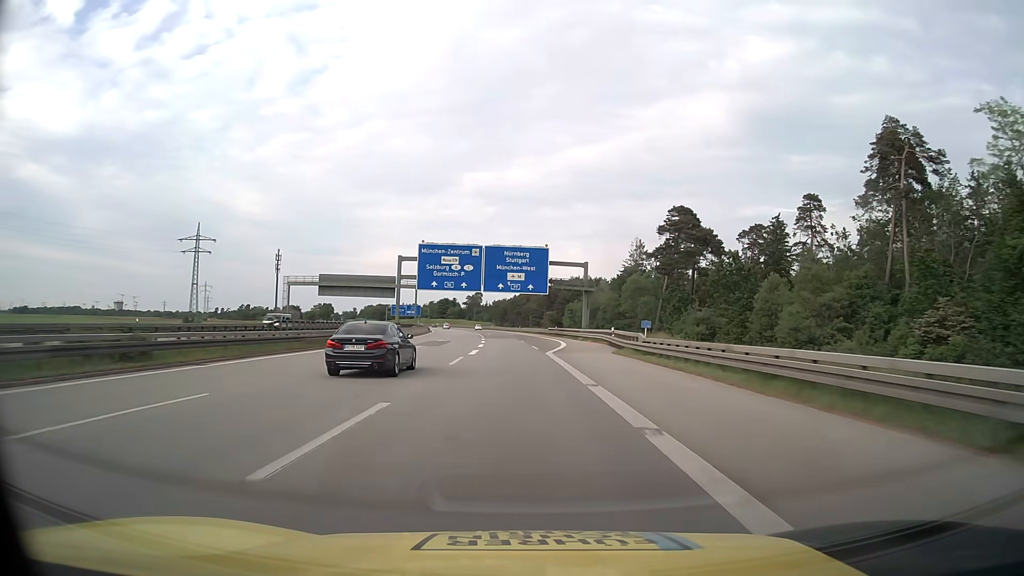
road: motorway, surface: asphalt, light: Day
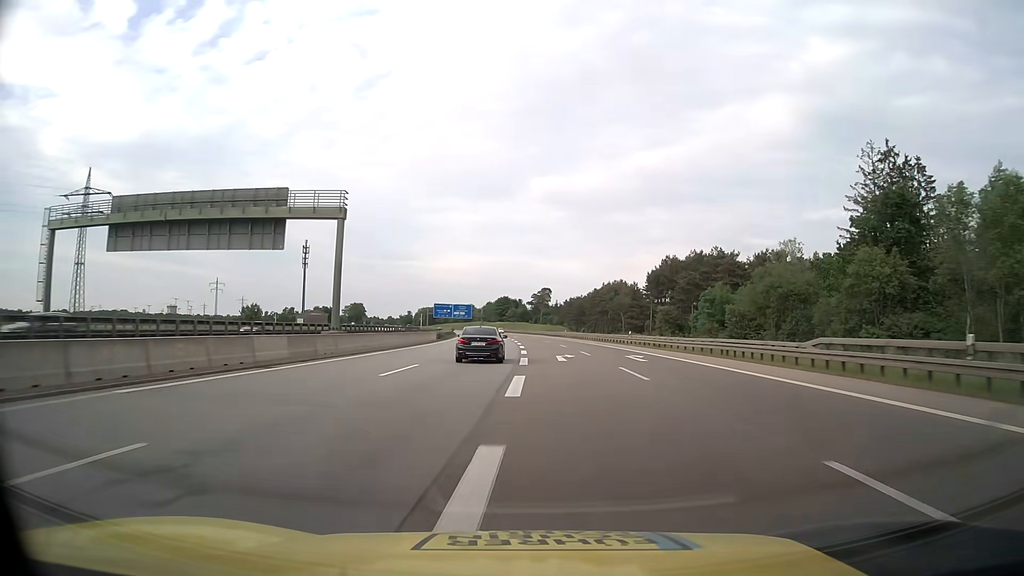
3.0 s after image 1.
(-4.4, +78.8) m; -6°
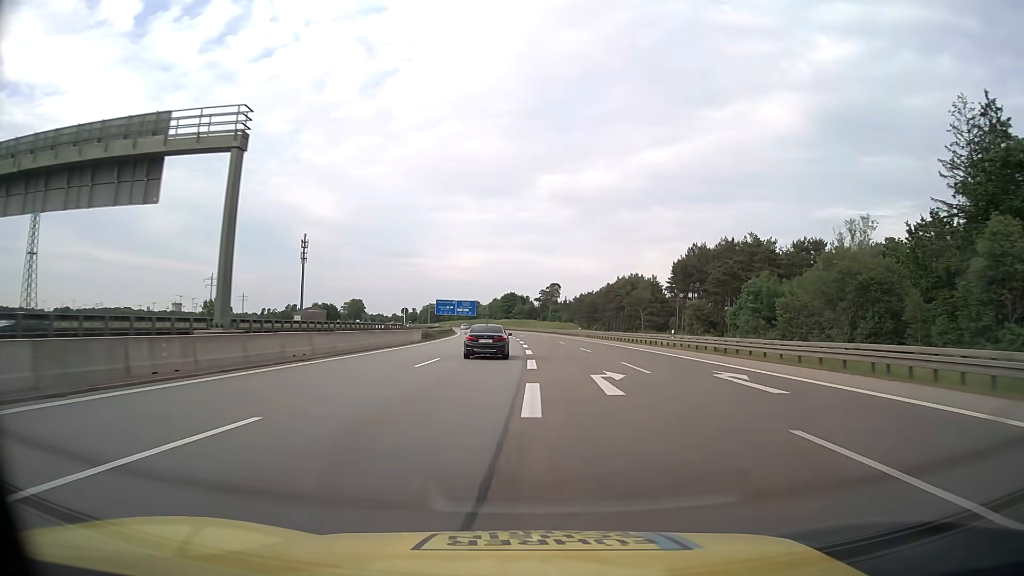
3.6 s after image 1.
(0.0, +15.8) m; 0°
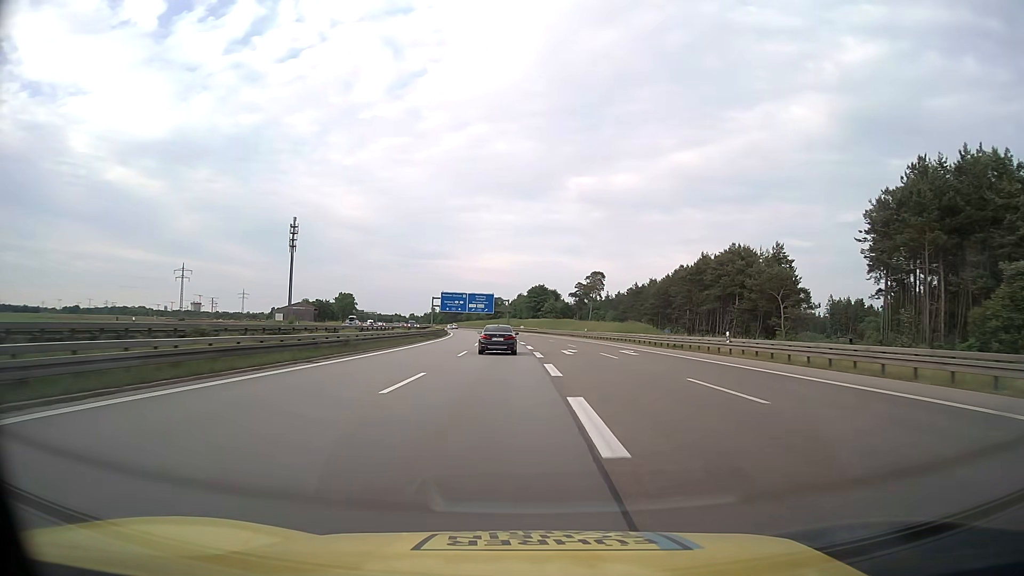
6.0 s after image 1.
(-1.5, +63.3) m; -2°
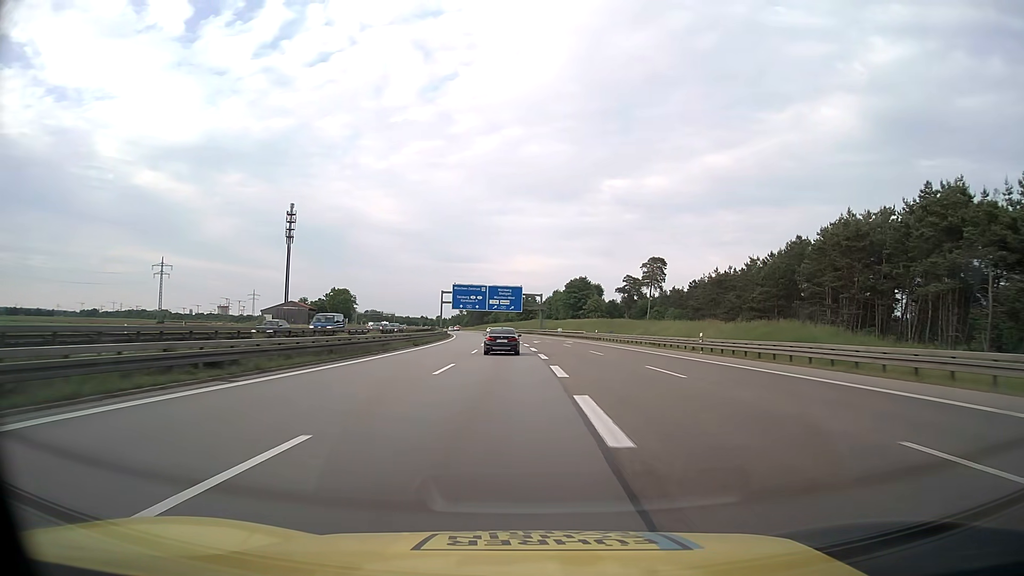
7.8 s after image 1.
(-0.8, +47.5) m; -3°
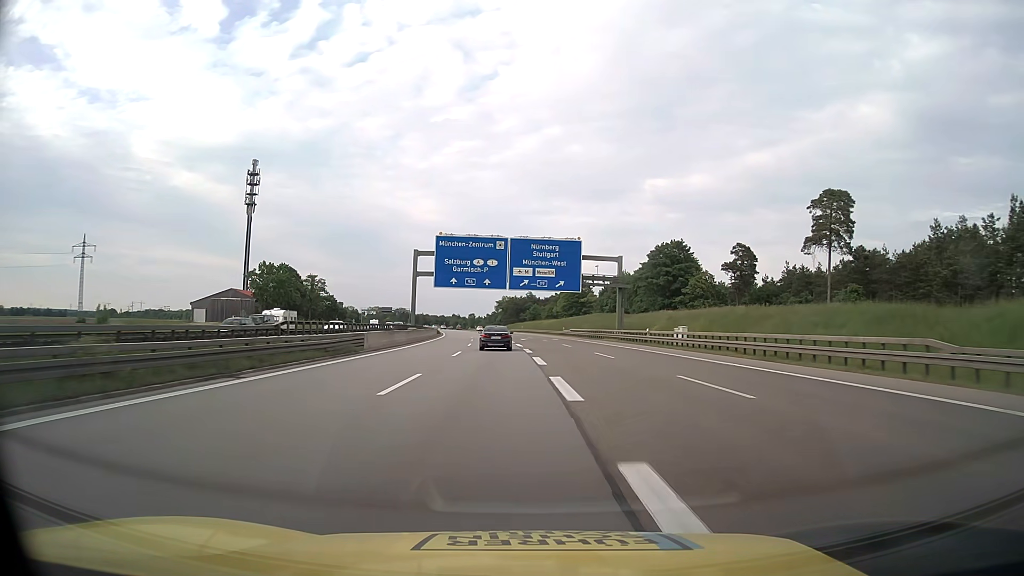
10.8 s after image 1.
(-2.2, +79.1) m; -3°
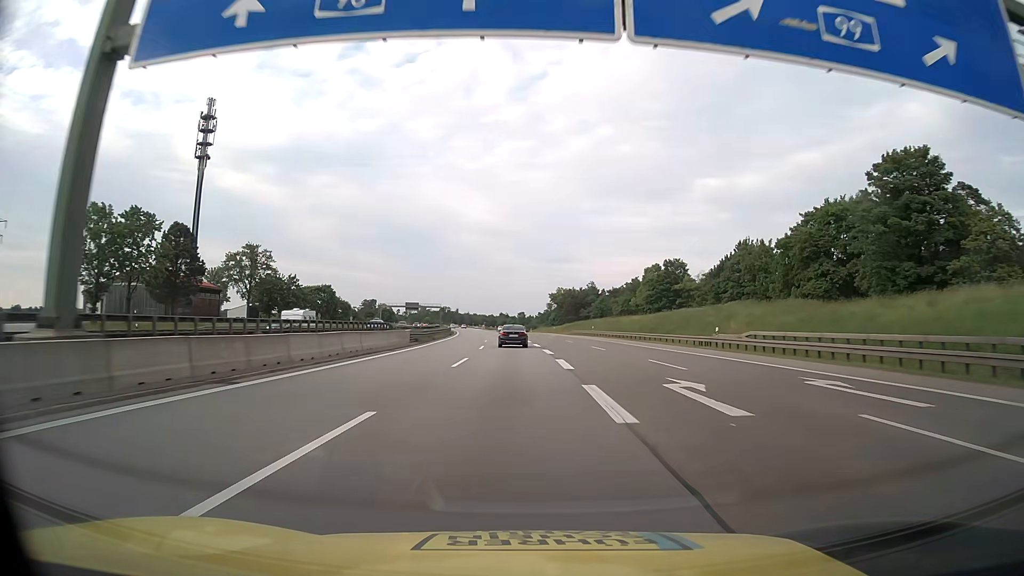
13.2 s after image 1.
(-2.8, +63.3) m; -5°
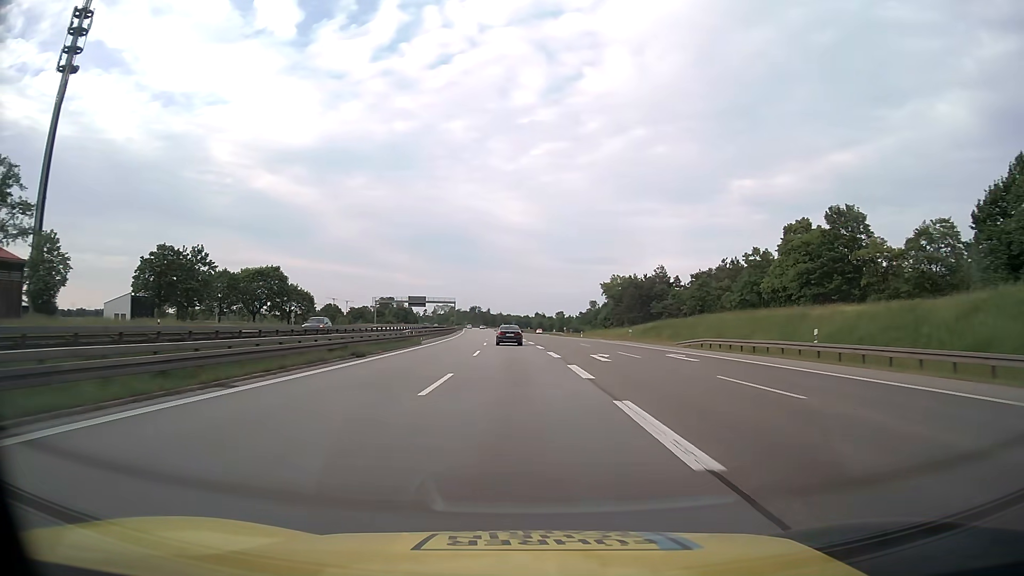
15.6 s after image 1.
(-1.7, +63.4) m; -3°
(0, +10) (0, +20) (0, +30) (-1, +40) (-1, +50) (-2, +60) (-2, +70) (-3, +80) (-3, +90) (-4, +100) m
